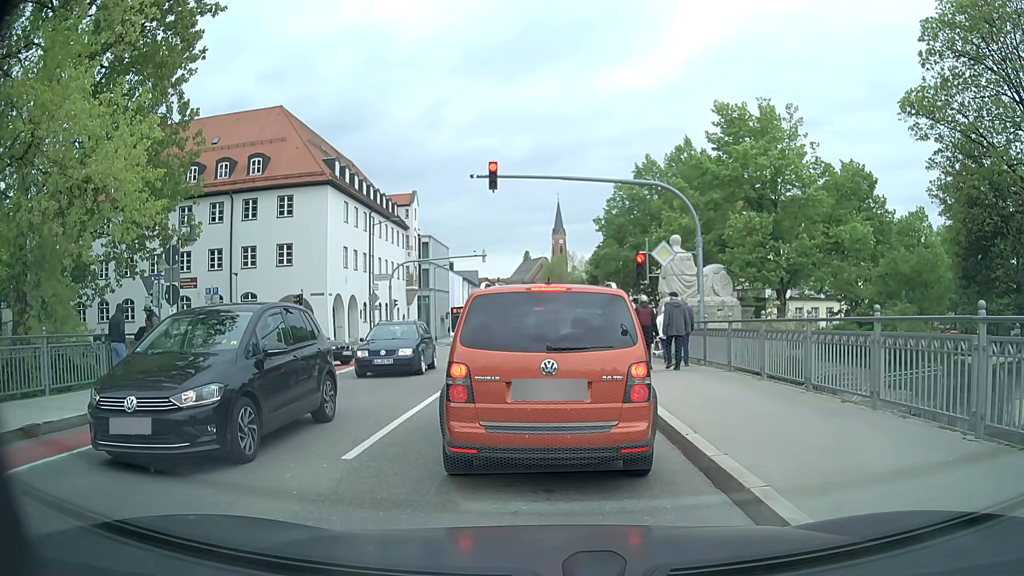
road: secondary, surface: asphalt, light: Day
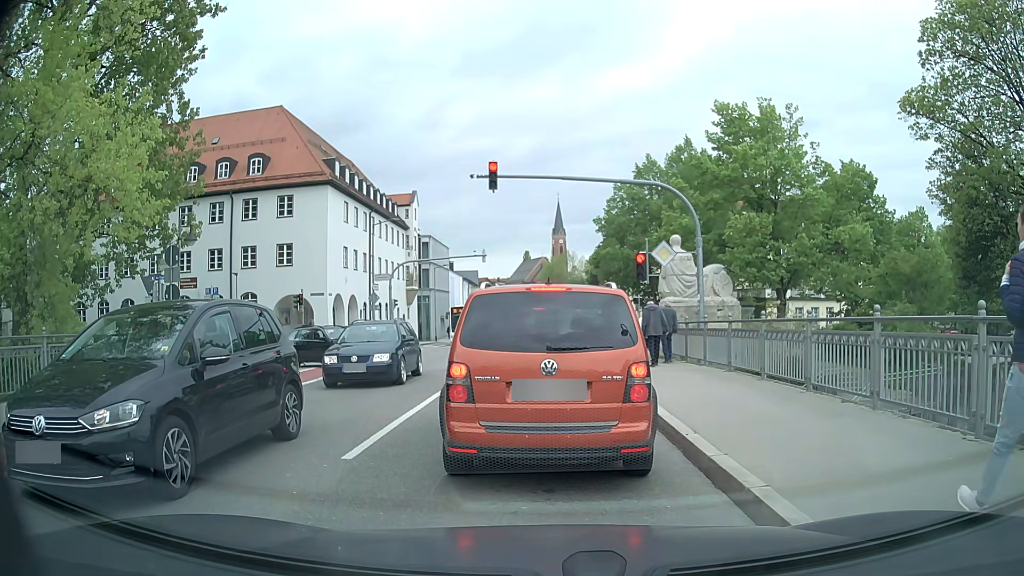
(0.0, 0.0) m; 0°
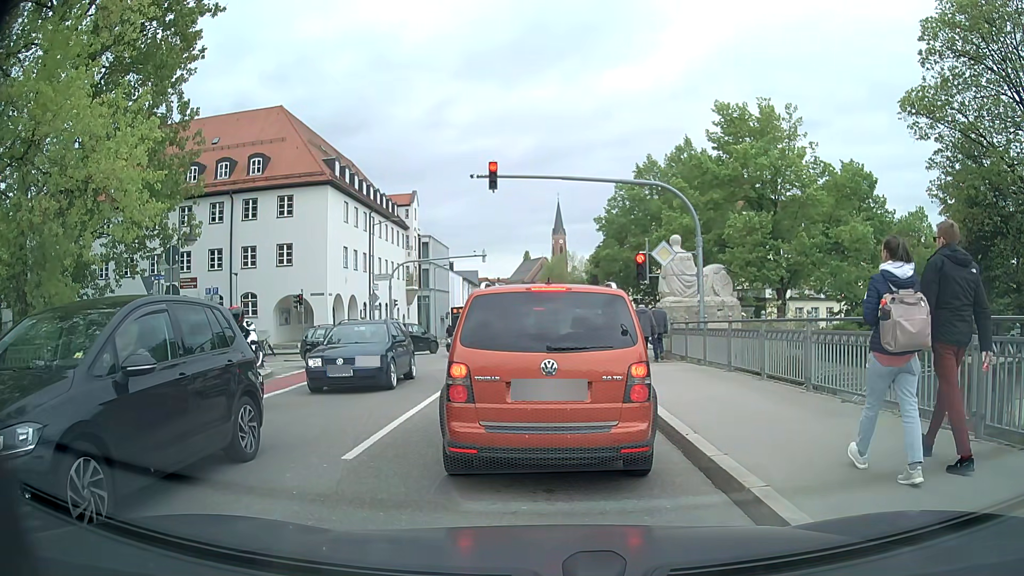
(0.0, 0.0) m; 0°
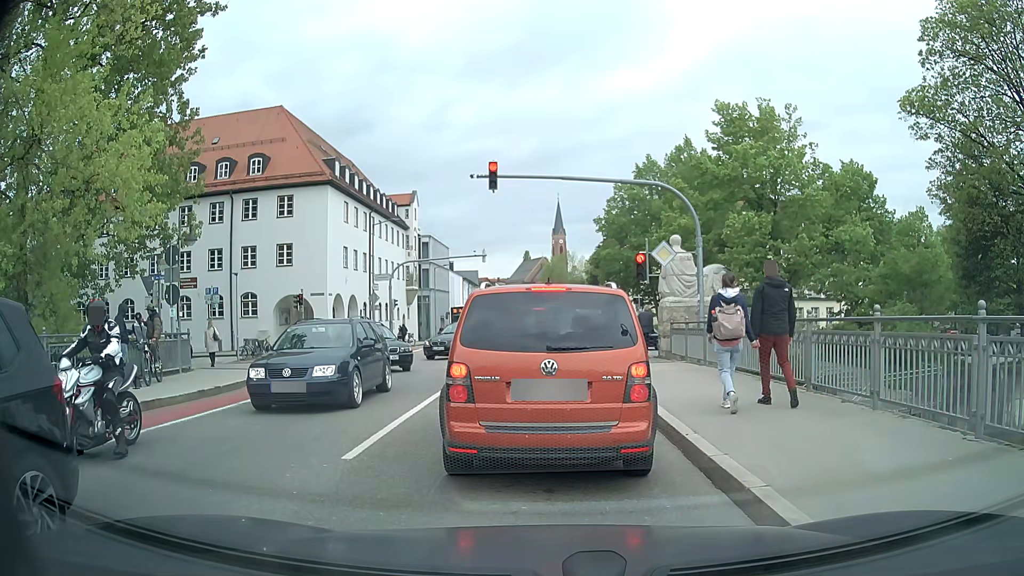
(0.0, 0.0) m; 0°
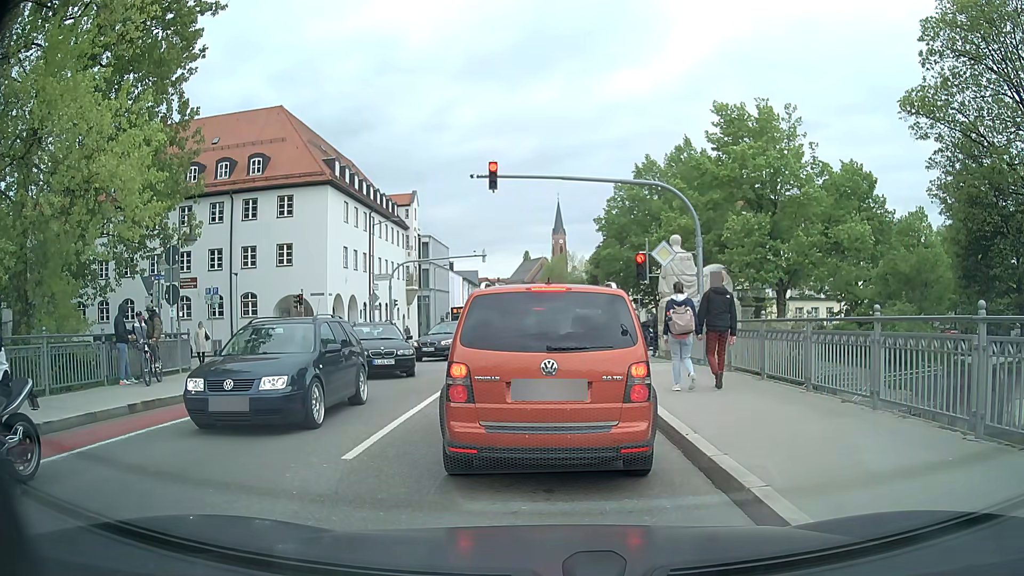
(0.0, 0.0) m; 0°
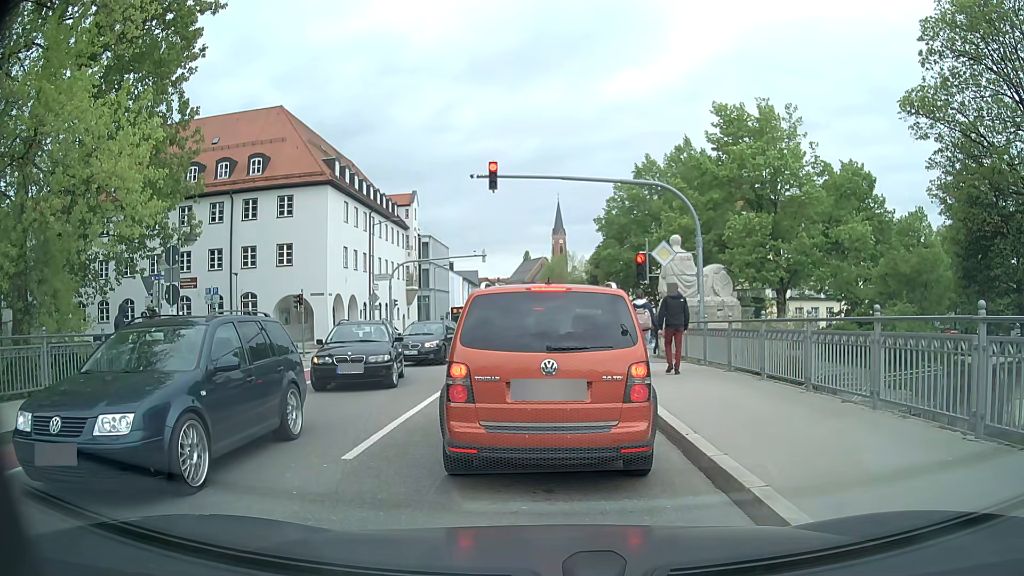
(0.0, 0.0) m; 0°
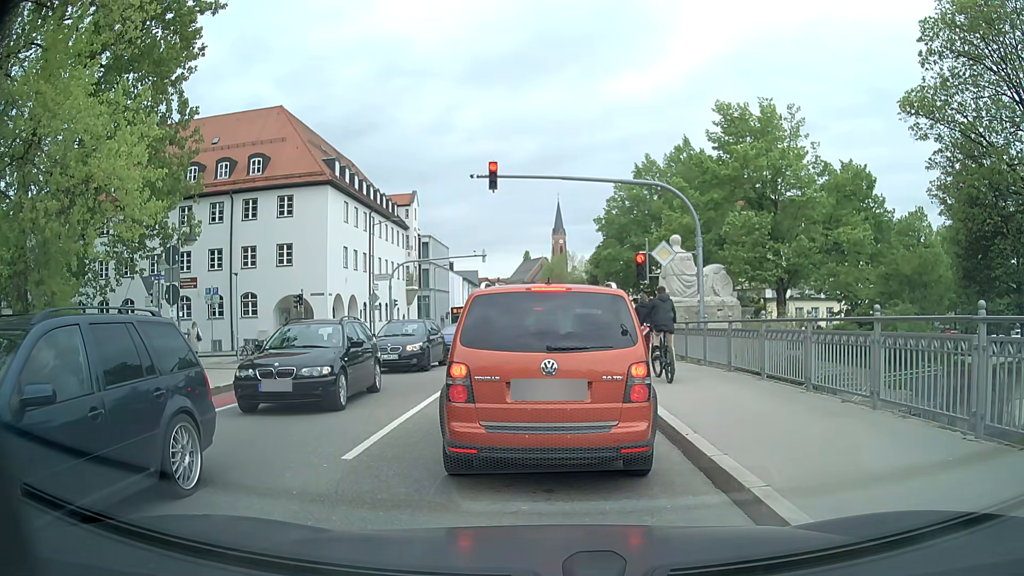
(0.0, 0.0) m; 0°
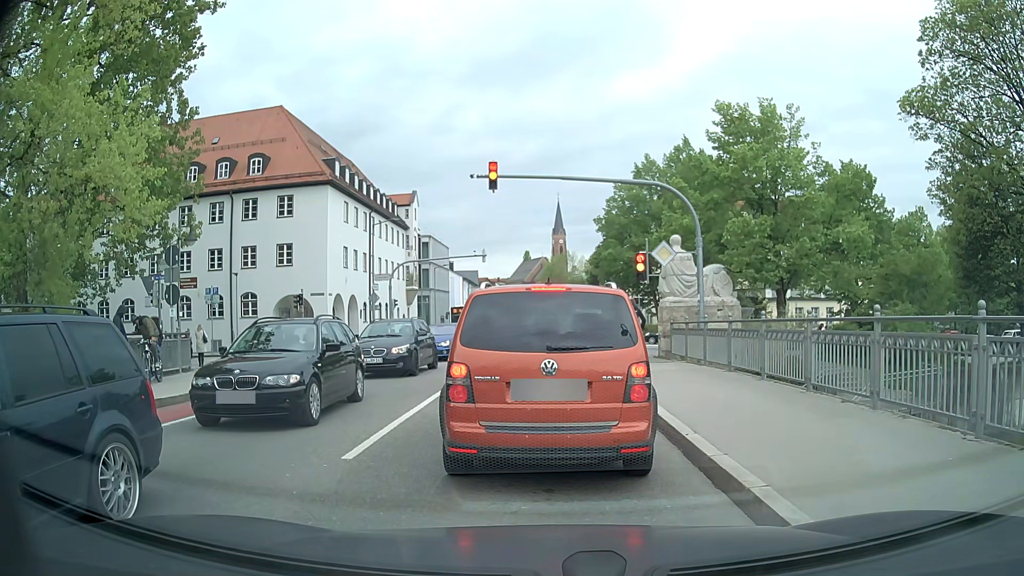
(0.0, 0.0) m; 0°
(-1, +10) (-1, +20) (-1, +30) (-2, +40) (-2, +50) (-2, +60) (-3, +70) (-4, +80) (-5, +90) (-5, +100) m
